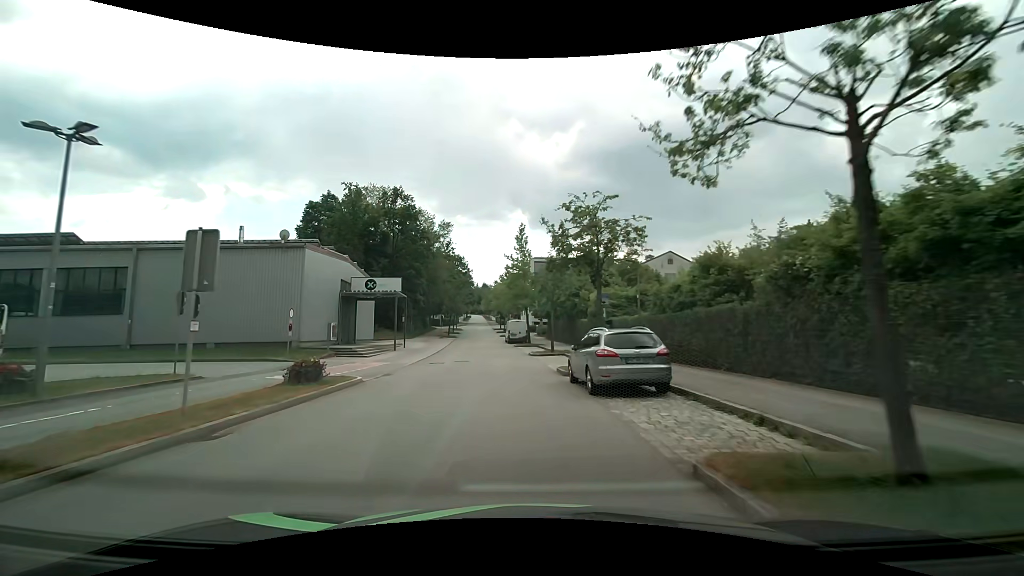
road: residential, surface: asphalt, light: Day
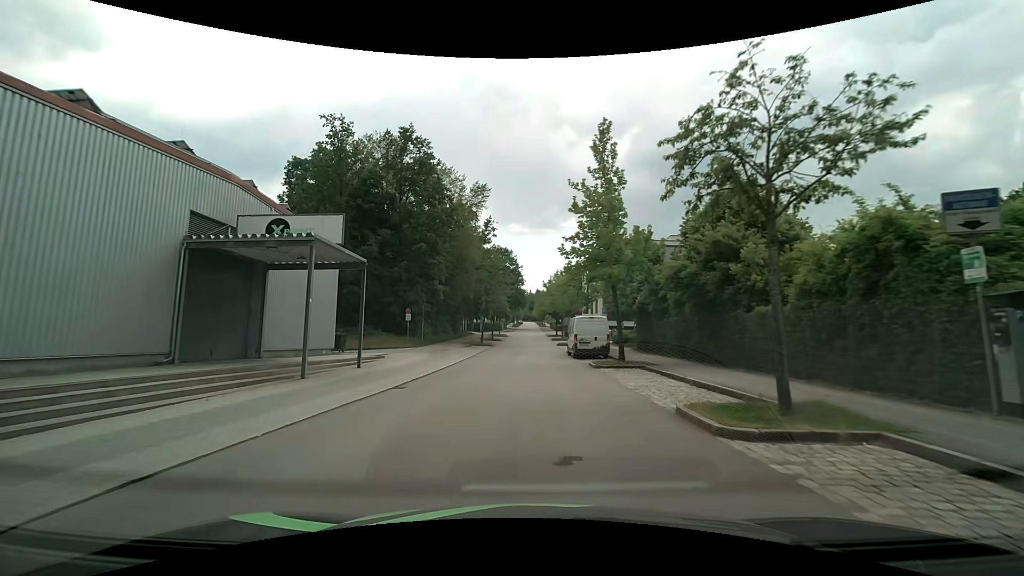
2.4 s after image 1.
(-1.5, +23.7) m; -6°
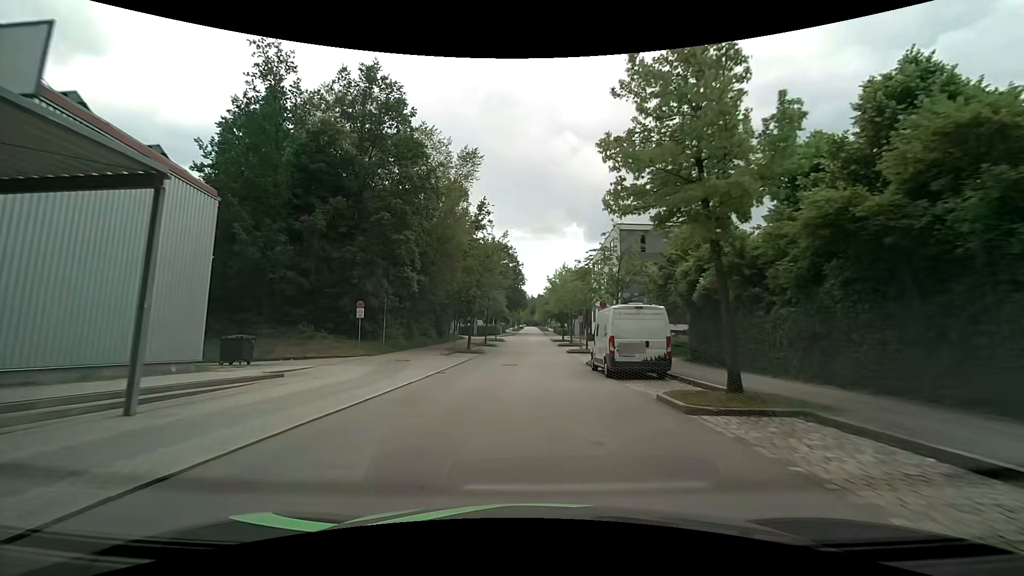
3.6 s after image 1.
(-0.1, +12.1) m; 0°
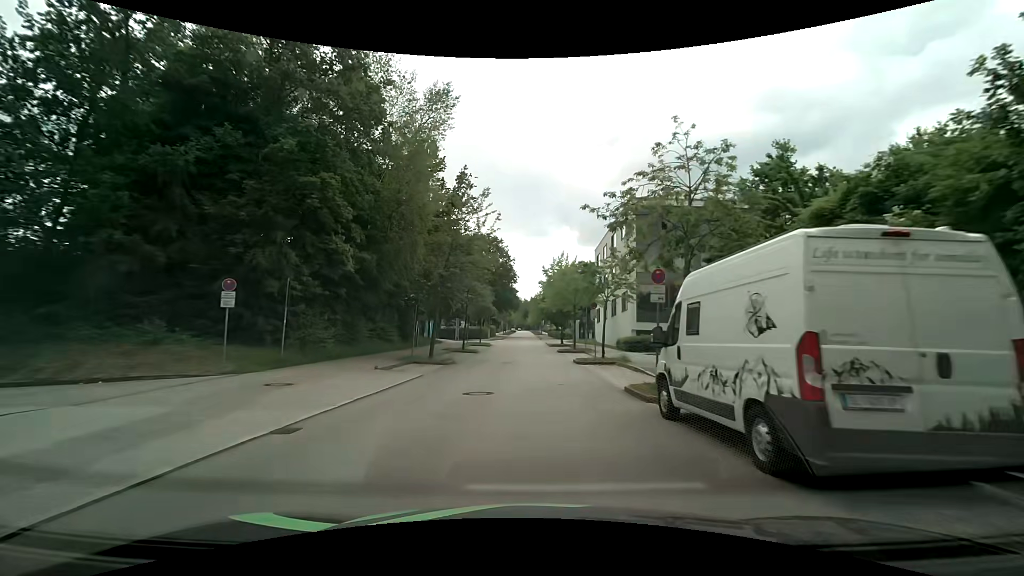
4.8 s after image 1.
(+0.1, +12.1) m; 0°
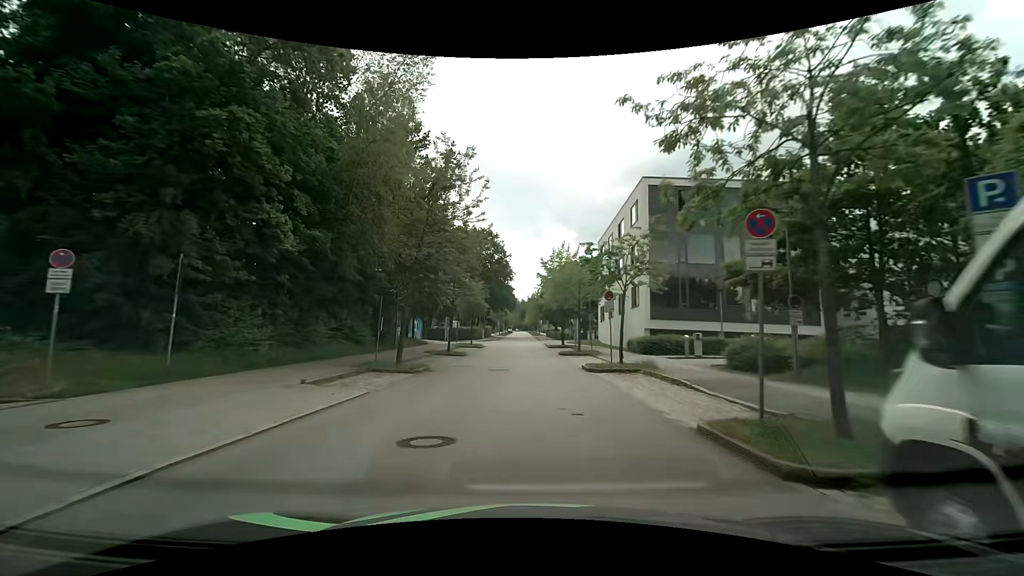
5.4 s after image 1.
(0.0, +6.0) m; +1°
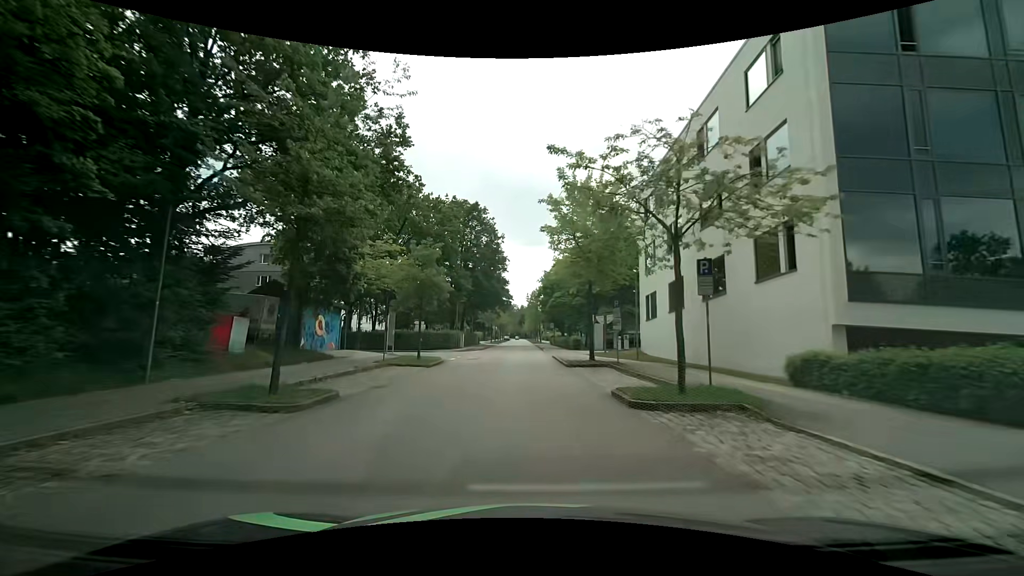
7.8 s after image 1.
(0.0, +23.5) m; 0°
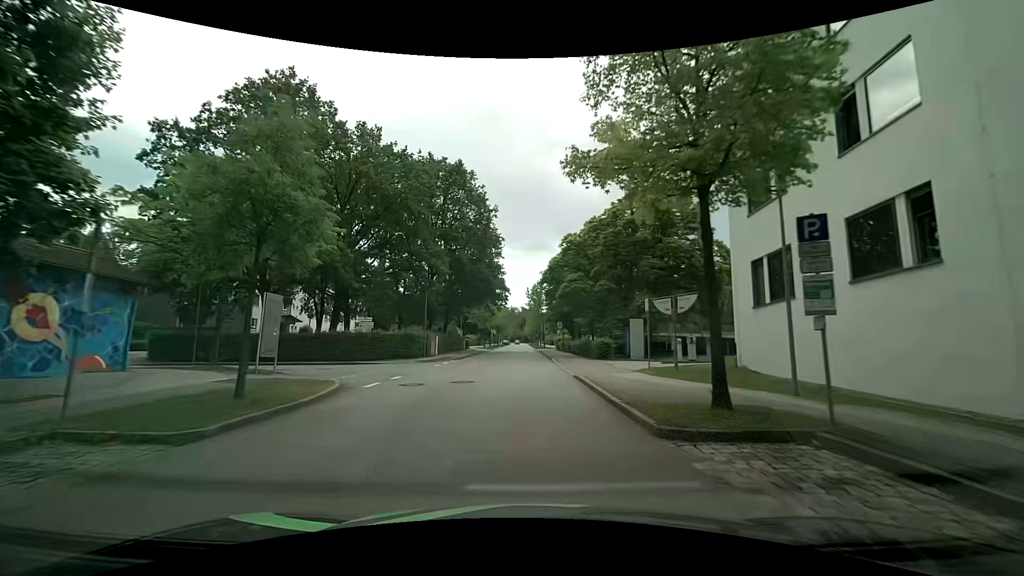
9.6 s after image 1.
(-0.2, +16.8) m; -1°
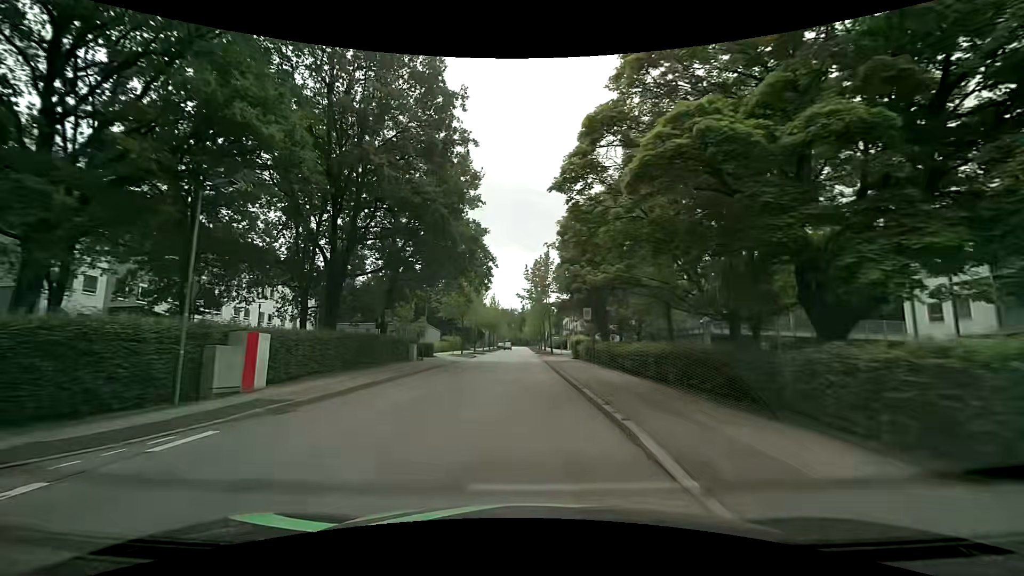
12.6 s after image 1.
(0.0, +26.1) m; 0°
(0, +10) (0, +20) (0, +30) (-1, +40) (-1, +50) (-1, +60) (-2, +70) (-2, +80) (-2, +90) (-2, +100) m
